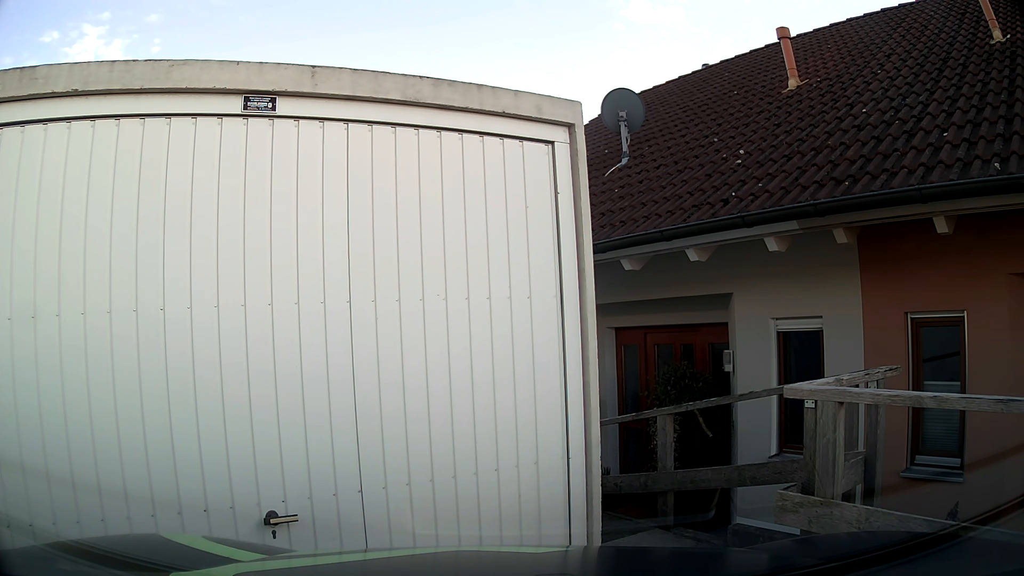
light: Day
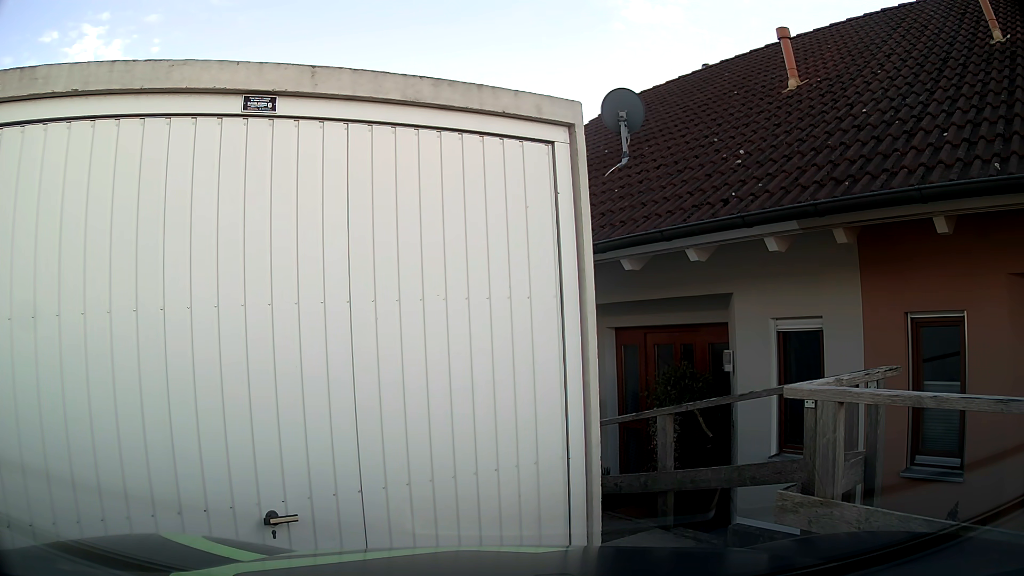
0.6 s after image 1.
(0.0, 0.0) m; 0°
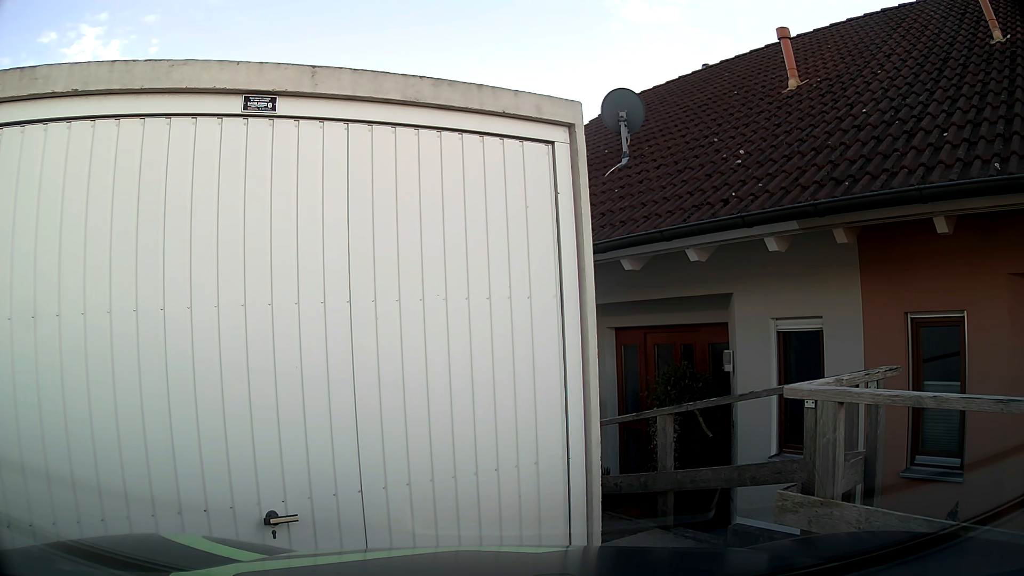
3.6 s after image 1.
(0.0, 0.0) m; 0°
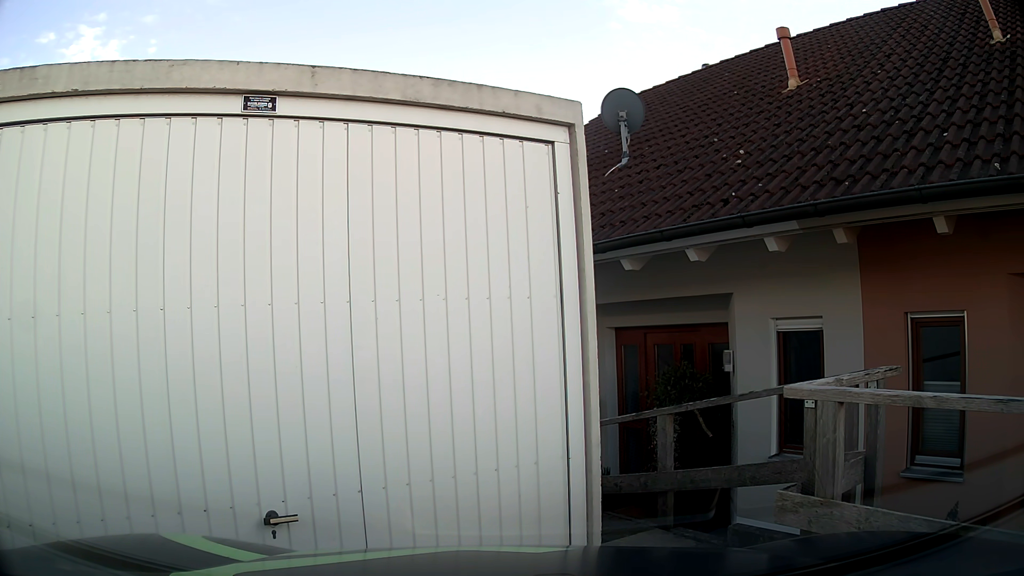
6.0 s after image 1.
(0.0, 0.0) m; 0°
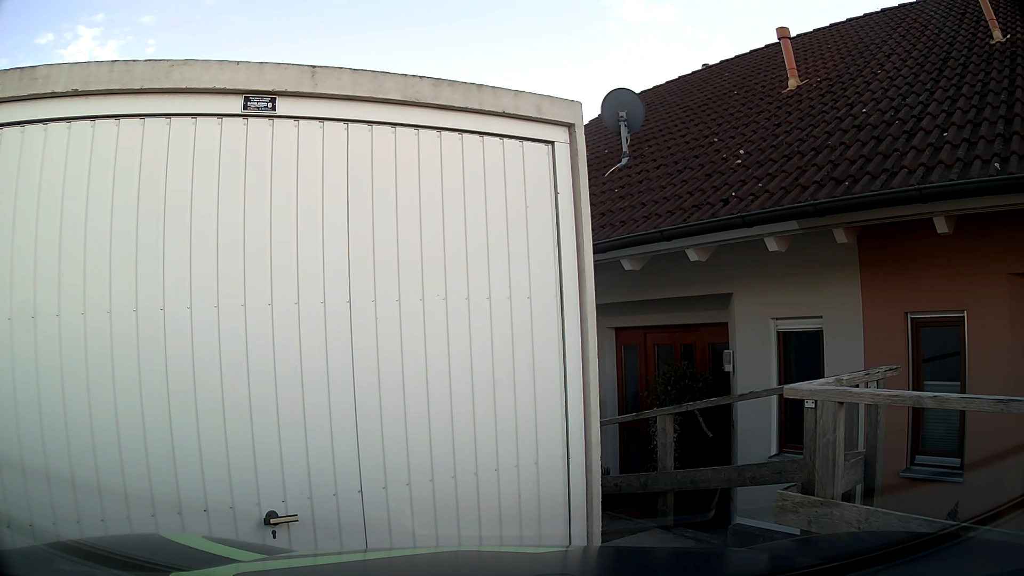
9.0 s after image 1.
(0.0, 0.0) m; 0°
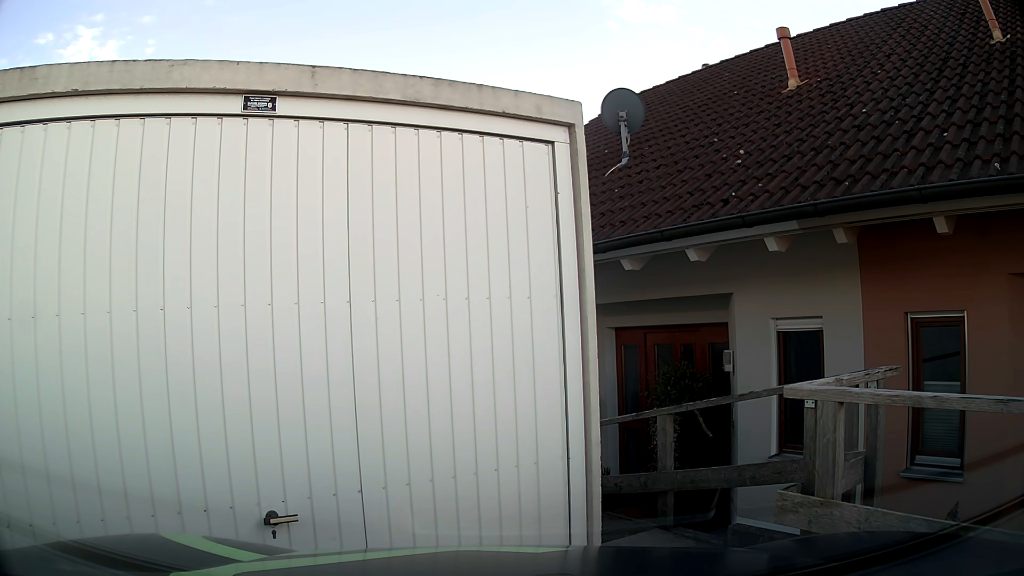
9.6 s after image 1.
(0.0, 0.0) m; 0°
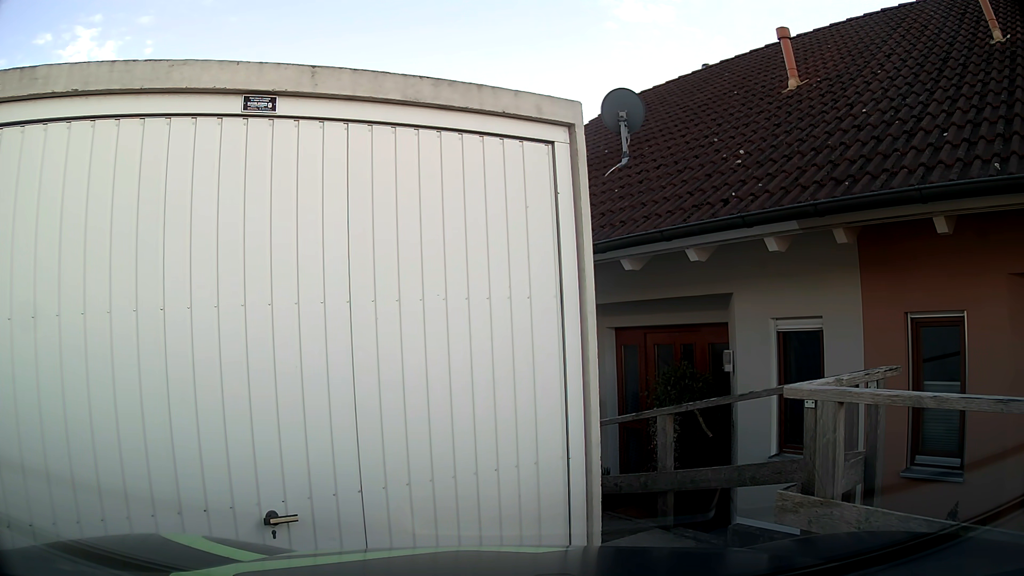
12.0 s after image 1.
(0.0, 0.0) m; 0°
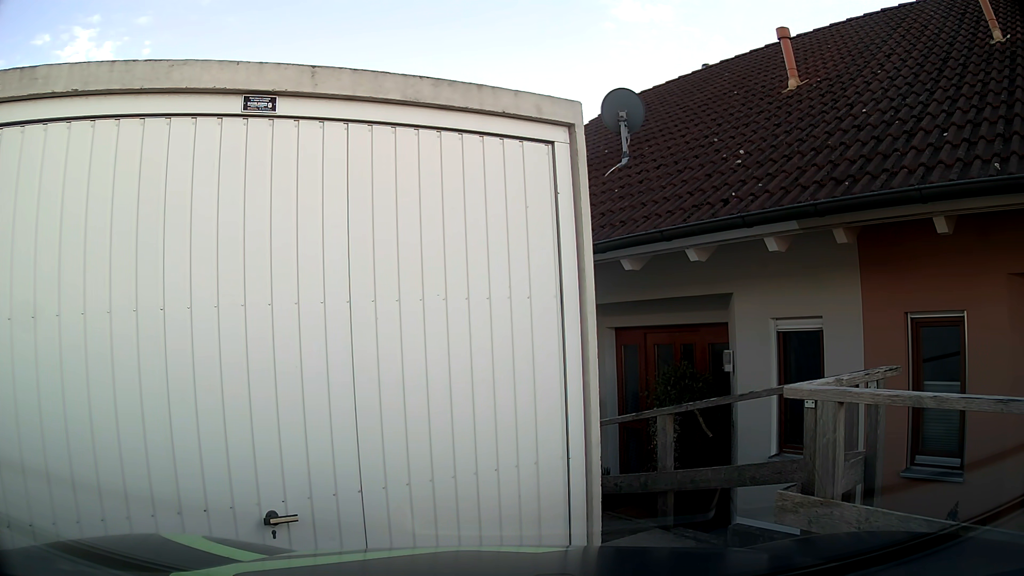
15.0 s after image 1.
(0.0, 0.0) m; 0°
